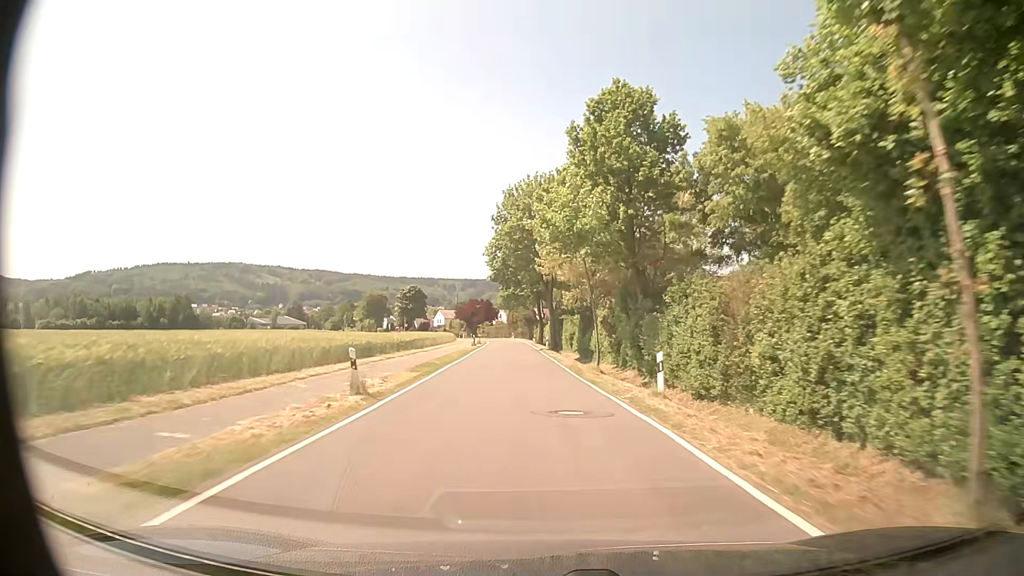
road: tertiary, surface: asphalt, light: Day
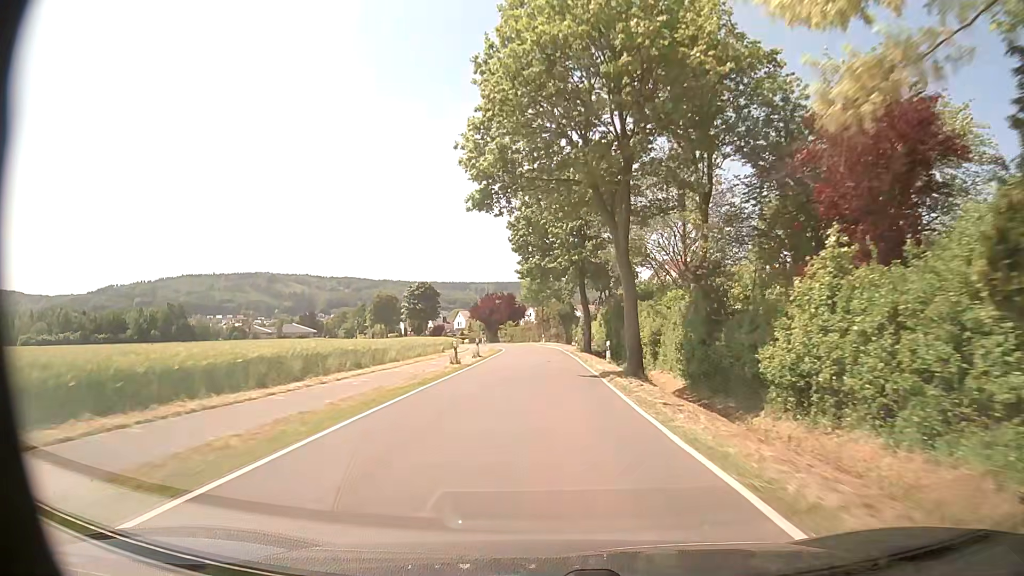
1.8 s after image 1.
(-1.0, +33.4) m; -3°
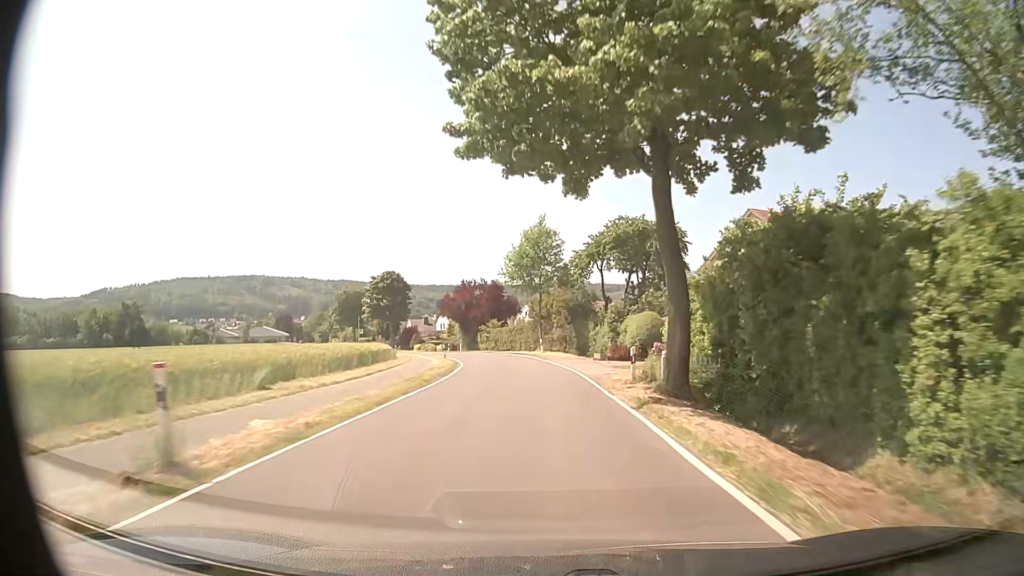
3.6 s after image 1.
(+0.1, +33.8) m; 0°
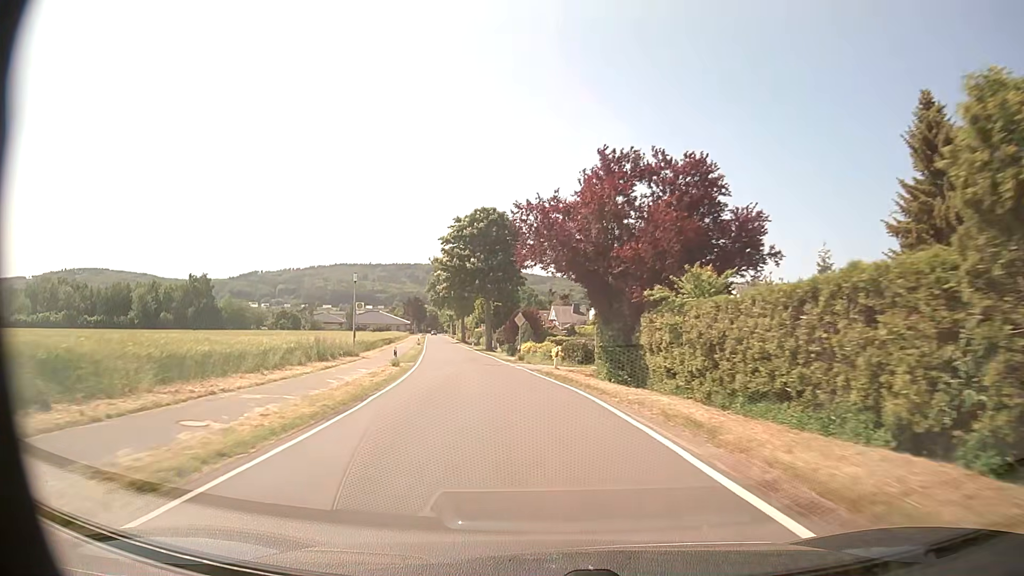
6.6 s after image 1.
(-5.1, +56.9) m; -14°
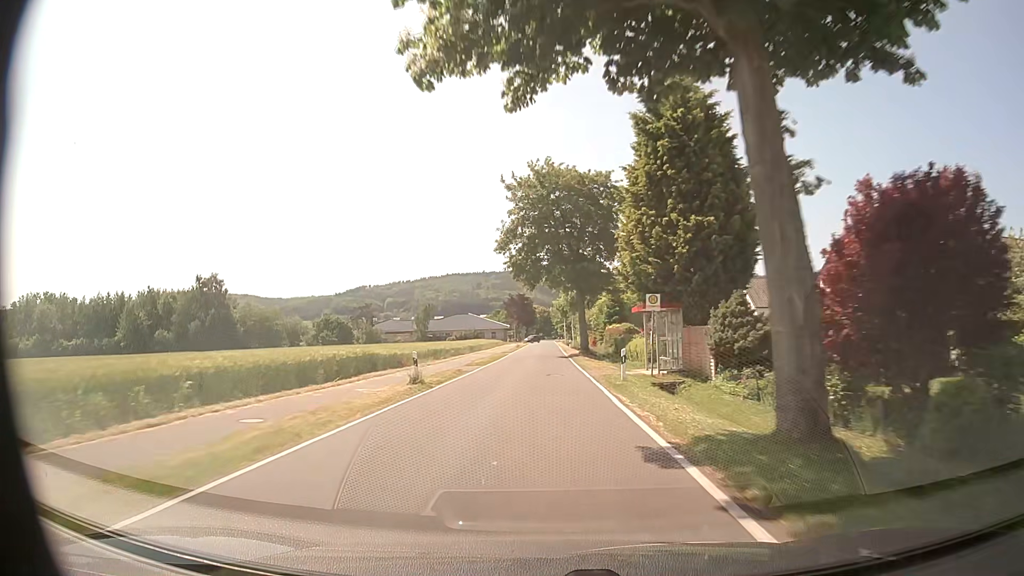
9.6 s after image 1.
(-7.4, +59.7) m; -10°
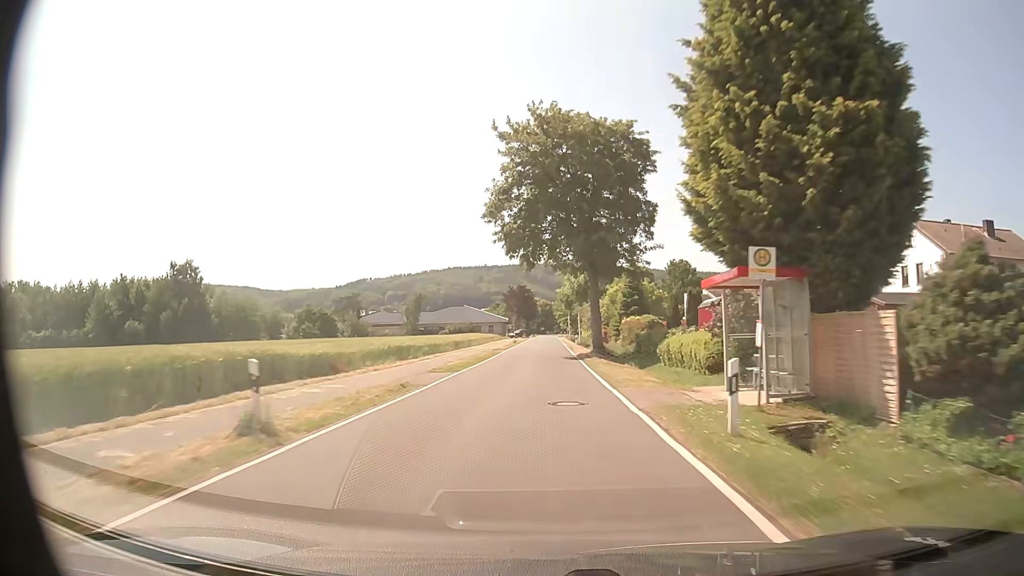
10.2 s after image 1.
(-0.1, +12.4) m; 0°
(0, +10) (0, +20) (0, +30) (0, +40) (0, +50) (0, +60) (0, +70) (0, +80) (0, +90) (0, +100) m
